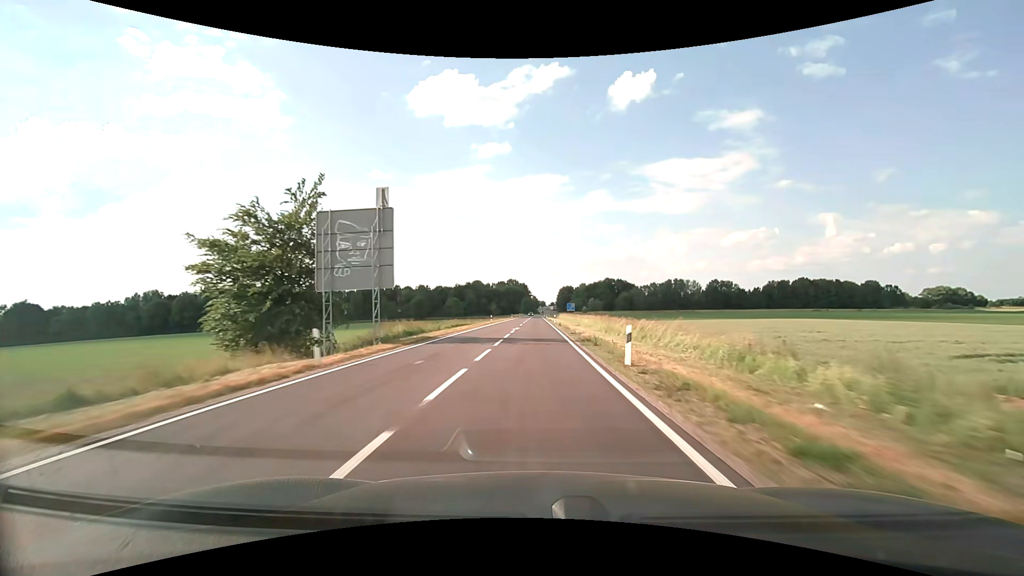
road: secondary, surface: asphalt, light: Day
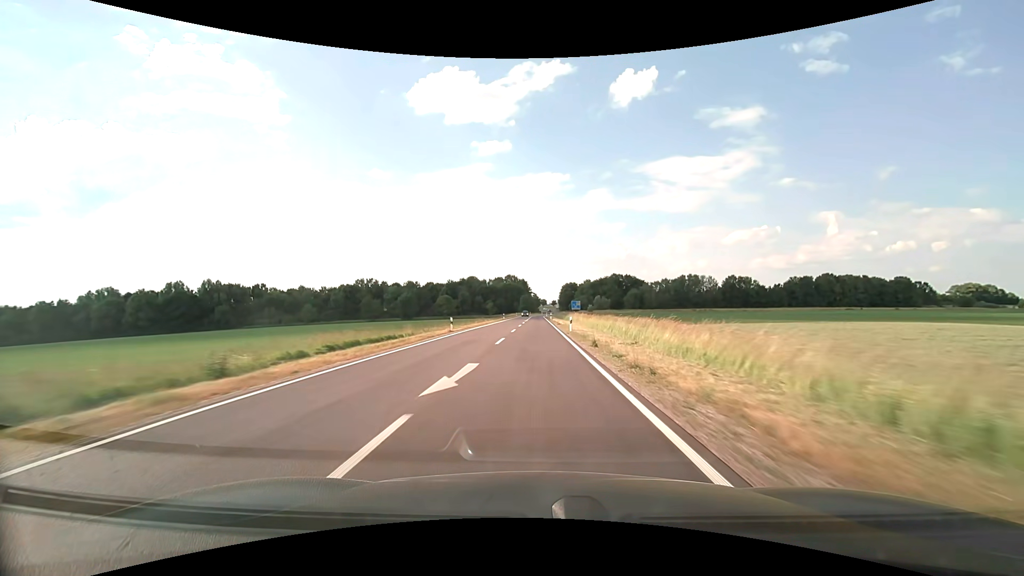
(0.0, +29.4) m; 0°
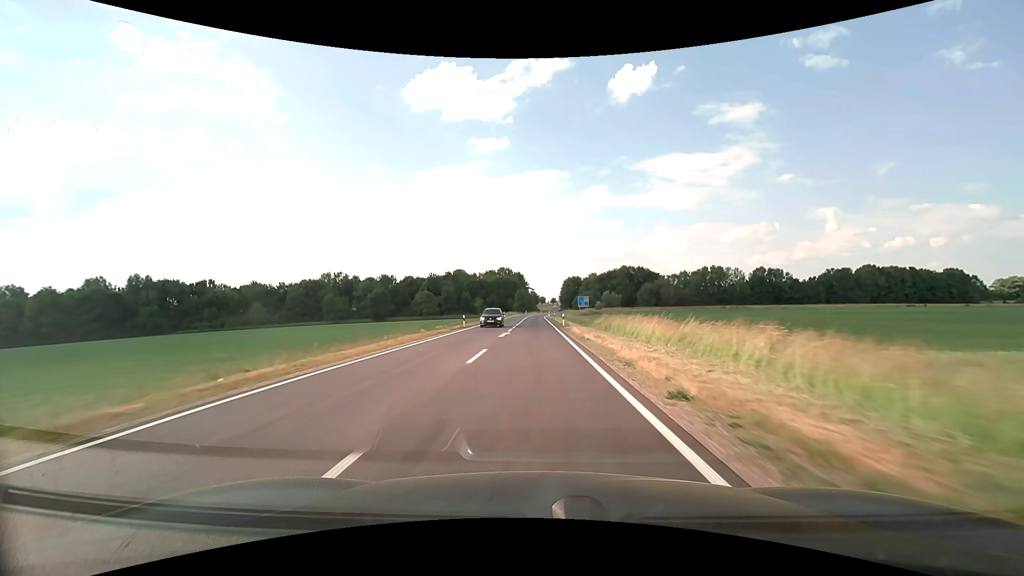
(0.0, +43.8) m; 0°
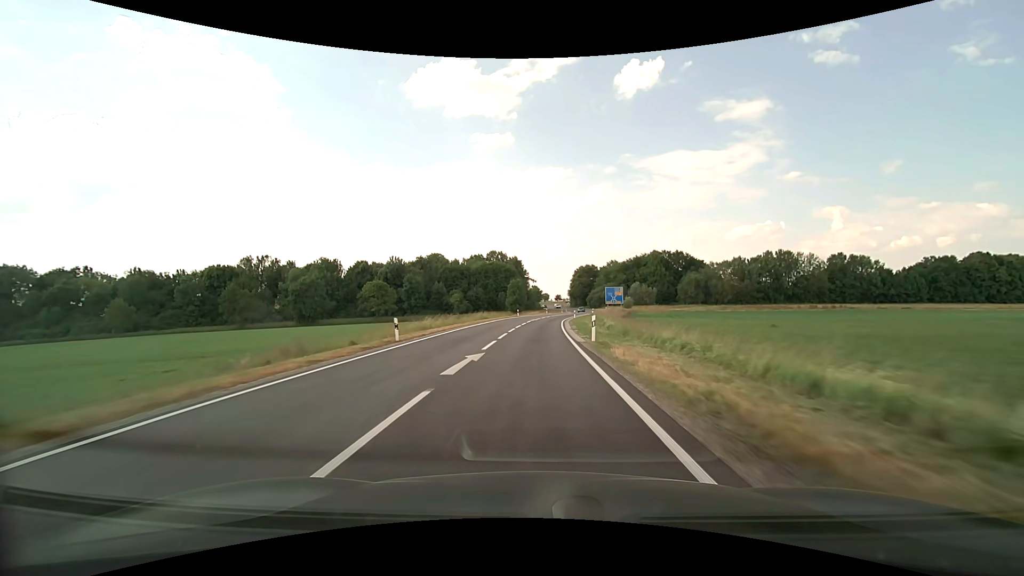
(-0.1, +68.9) m; 0°
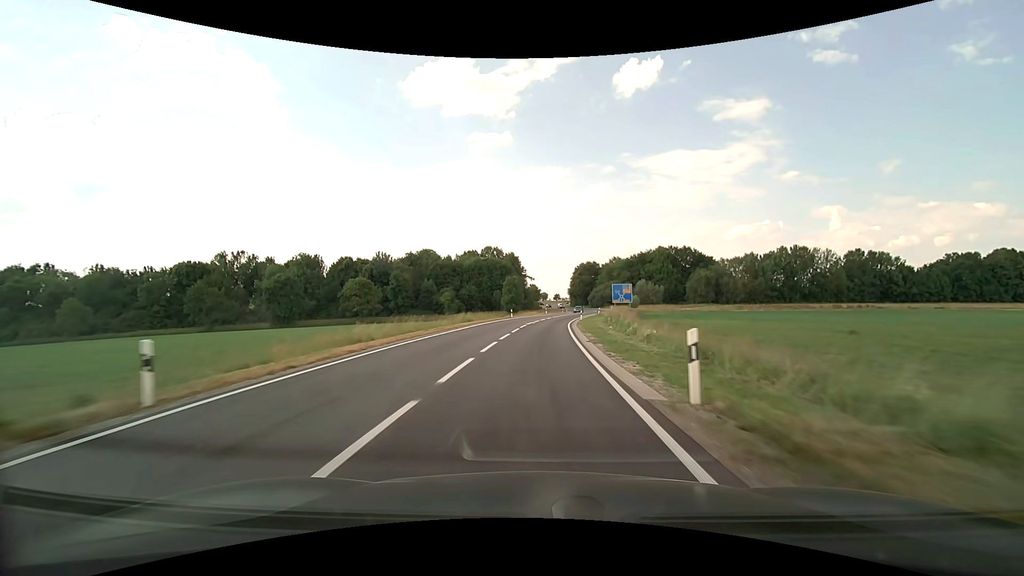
(0.0, +12.9) m; 0°
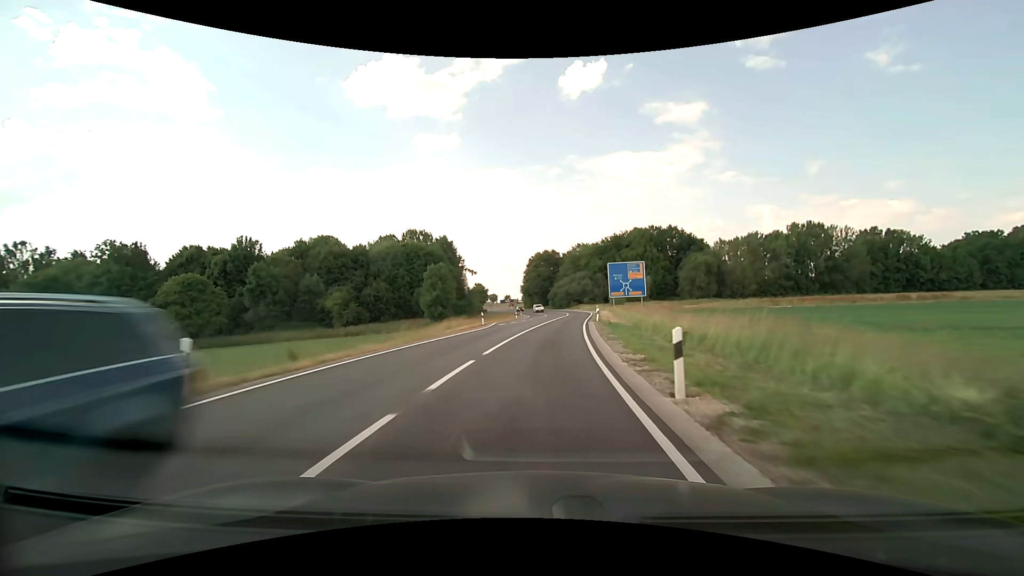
(+1.7, +48.4) m; +5°
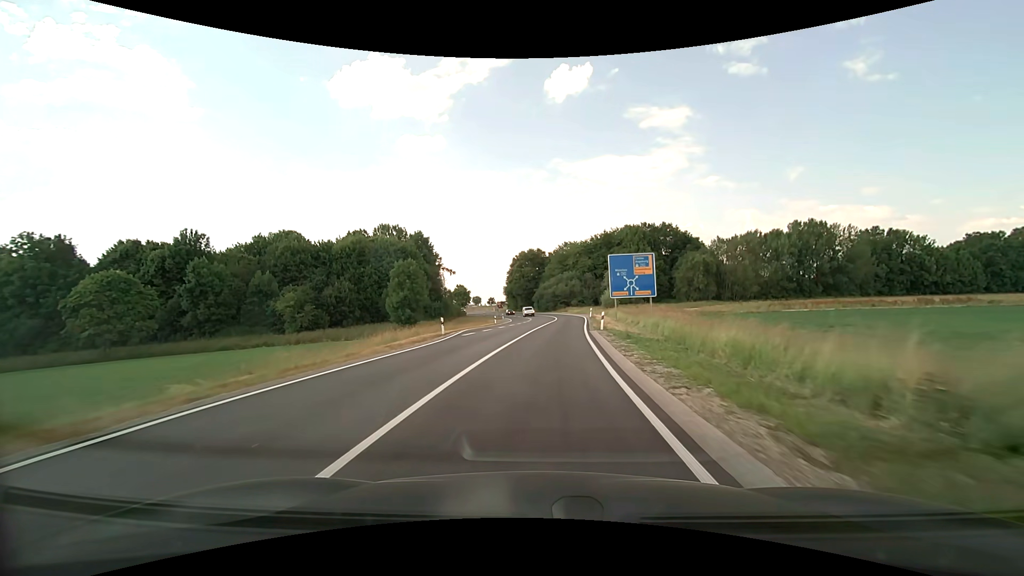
(+0.2, +11.4) m; +2°
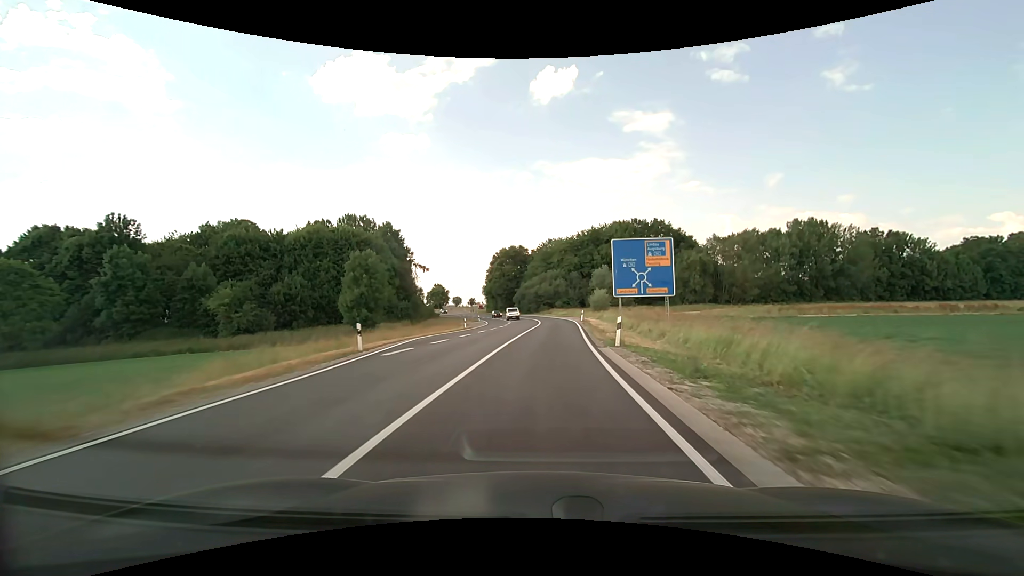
(+0.2, +11.2) m; +2°
(0, +10) (+1, +20) (+1, +30) (+2, +40) (+2, +50) (+2, +60) (+2, +70) (+1, +80) (0, +90) (-2, +100) m
